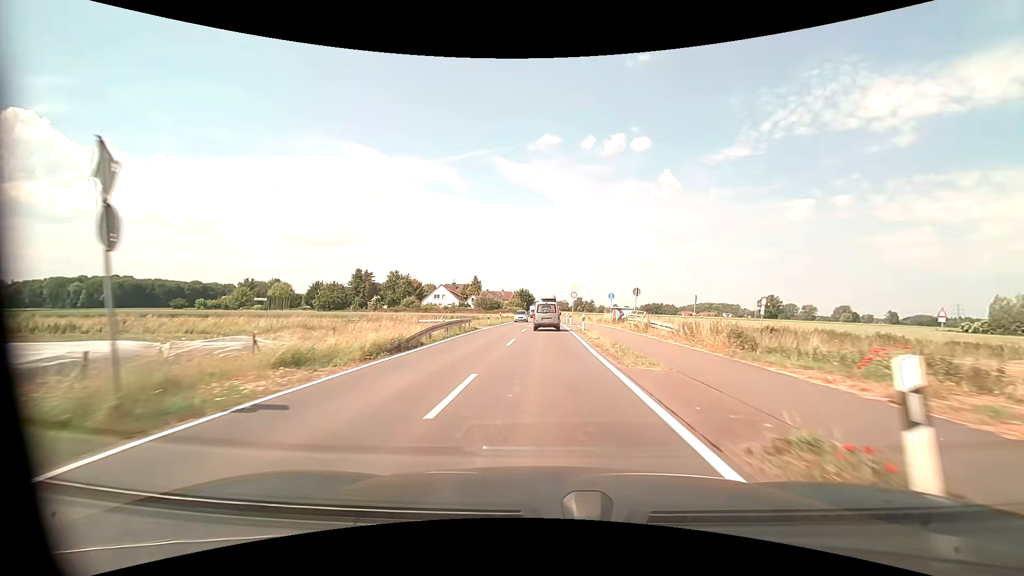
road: tertiary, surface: asphalt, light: Day
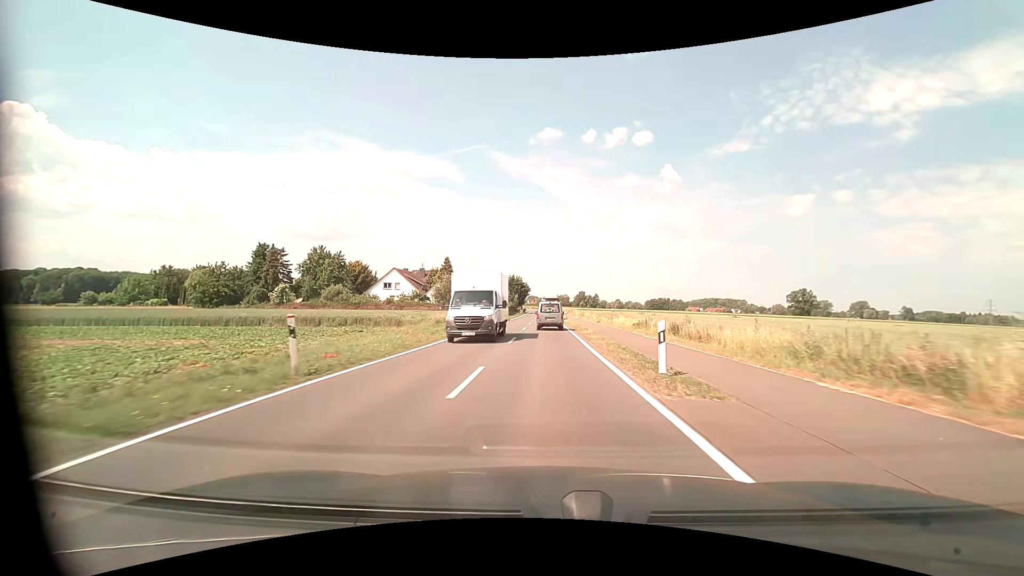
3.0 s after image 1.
(+0.2, +47.0) m; 0°
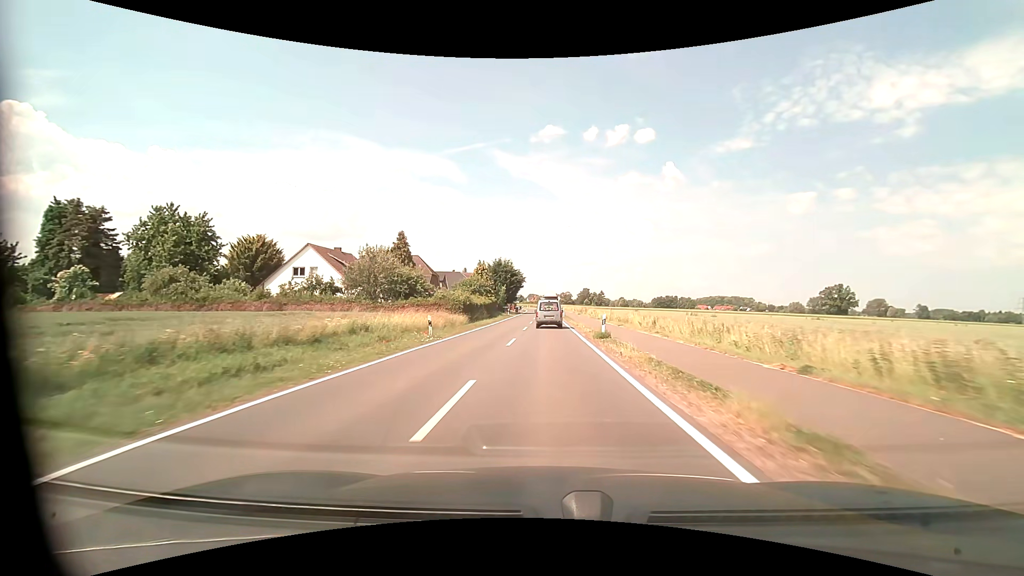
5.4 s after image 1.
(-0.1, +38.5) m; 0°
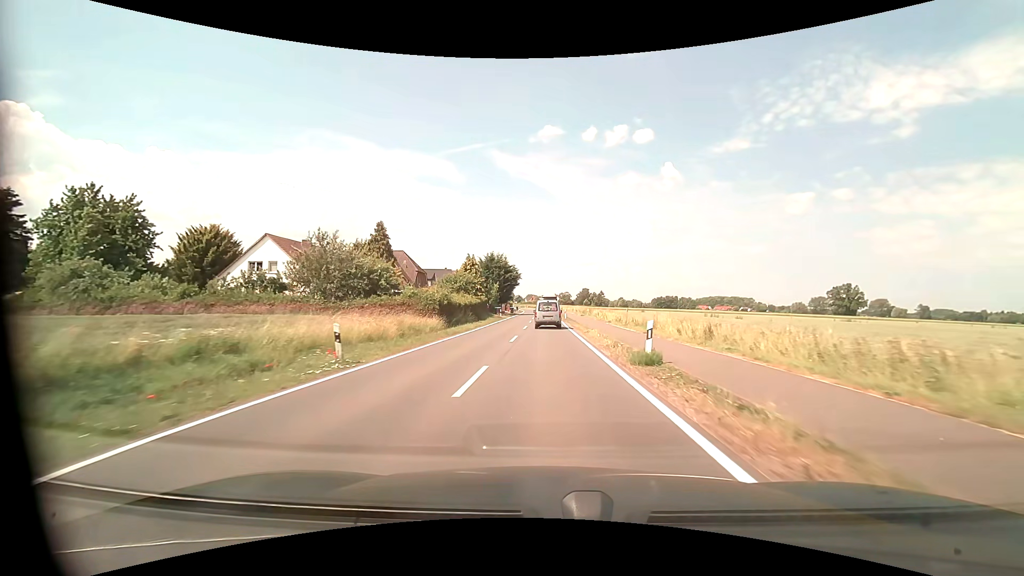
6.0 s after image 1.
(0.0, +9.7) m; 0°
(0, +10) (0, +20) (0, +30) (0, +40) (0, +50) (0, +60) (0, +70) (0, +80) (0, +90) (0, +100) m
